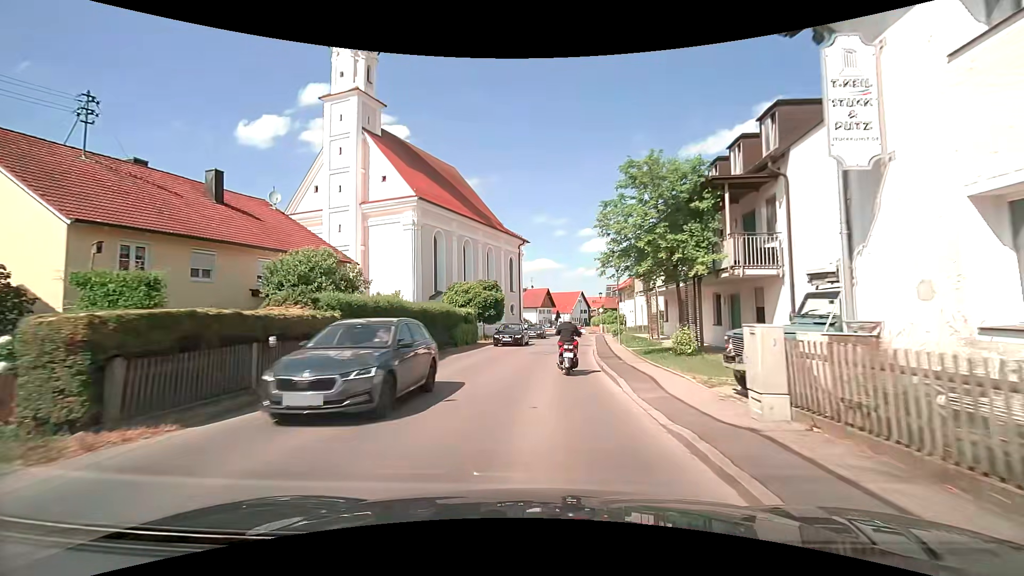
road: secondary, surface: asphalt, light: Day
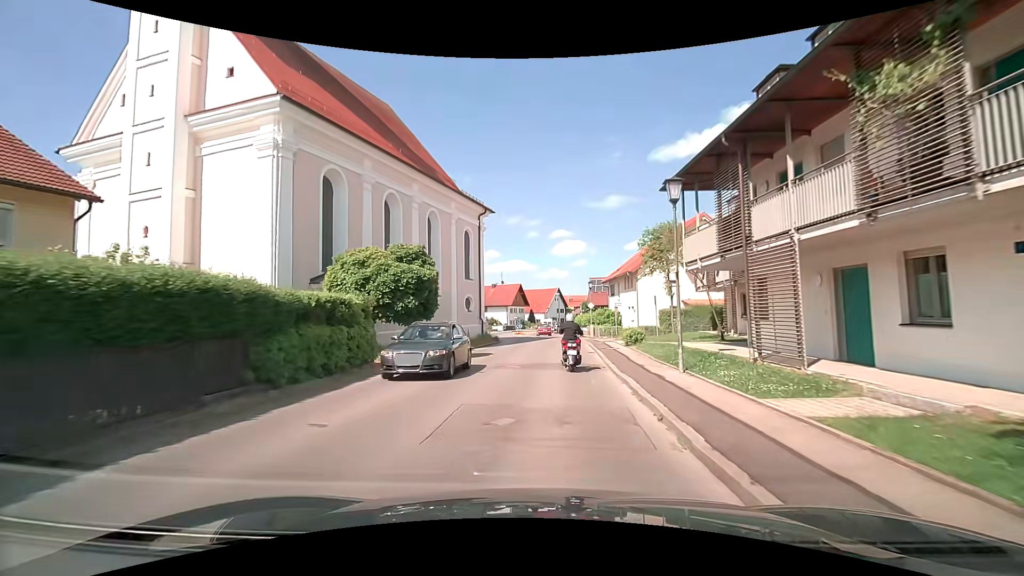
(+0.5, +16.4) m; +3°
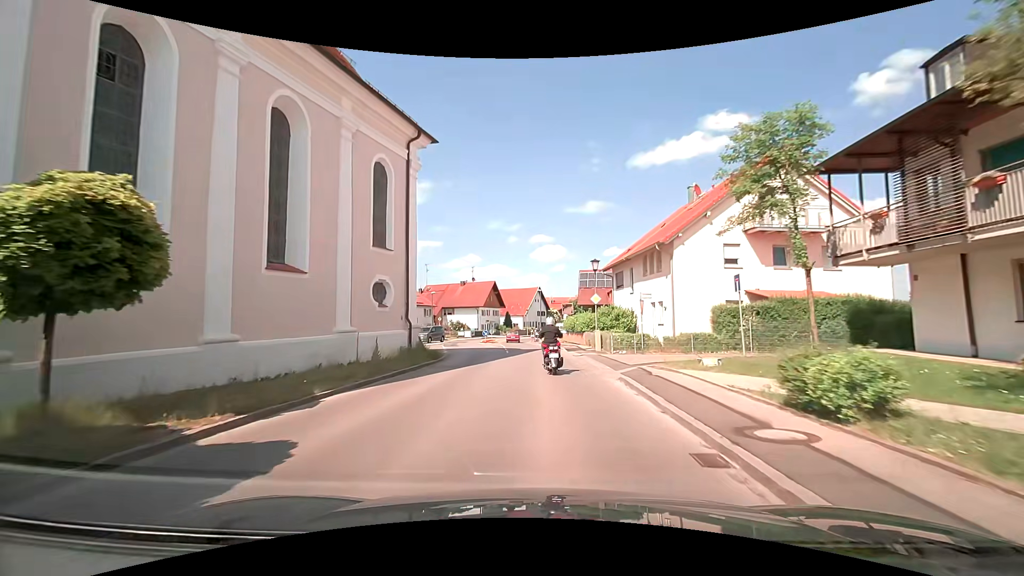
(+0.4, +17.6) m; +2°
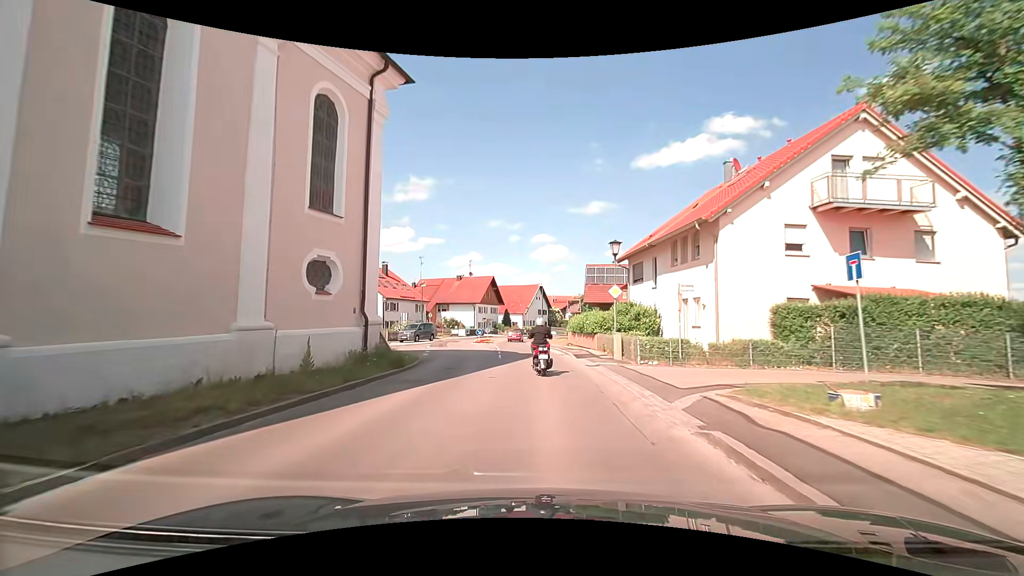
(0.0, +6.2) m; +1°
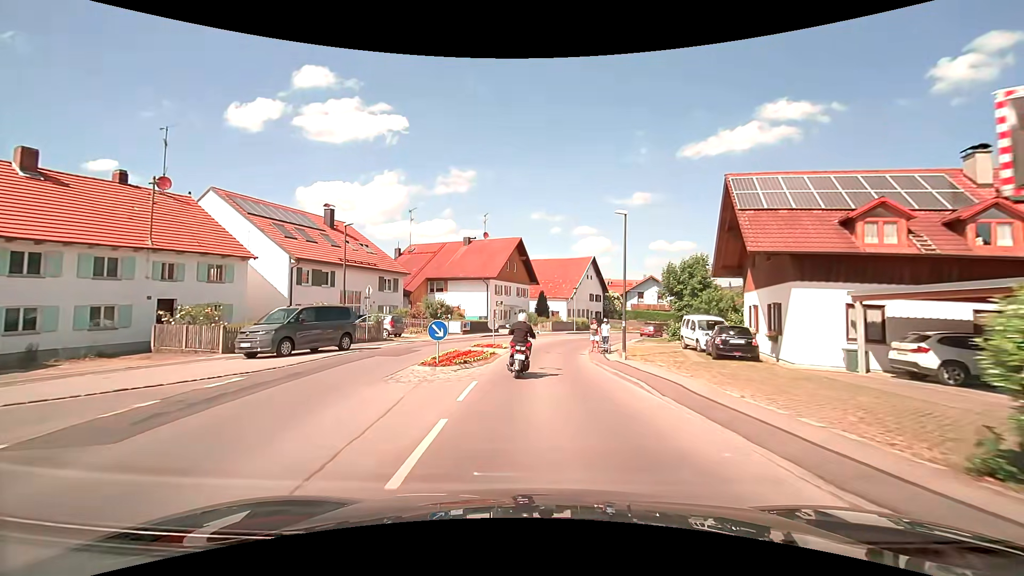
(-1.4, +32.1) m; -4°
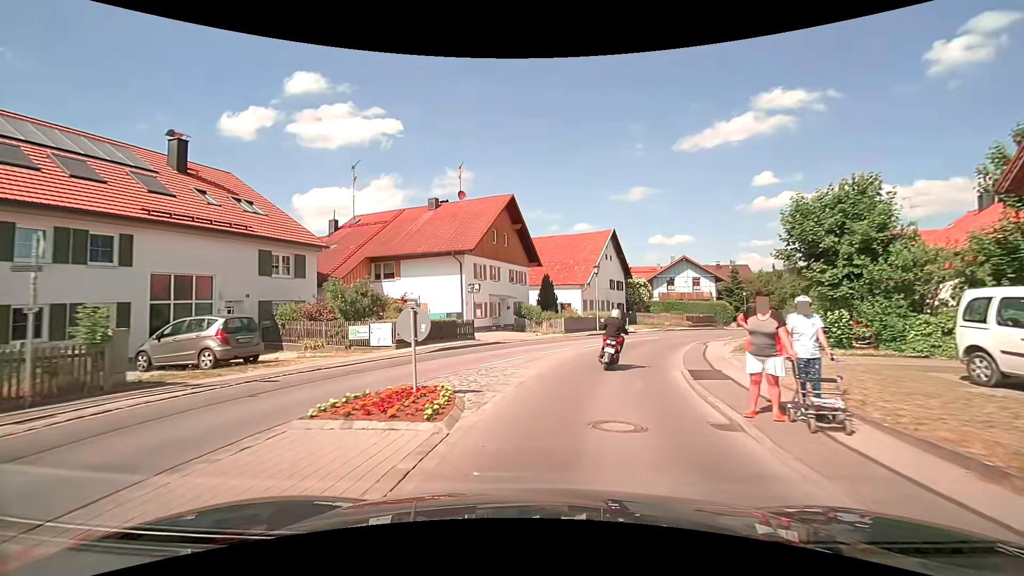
(-0.4, +18.0) m; -1°
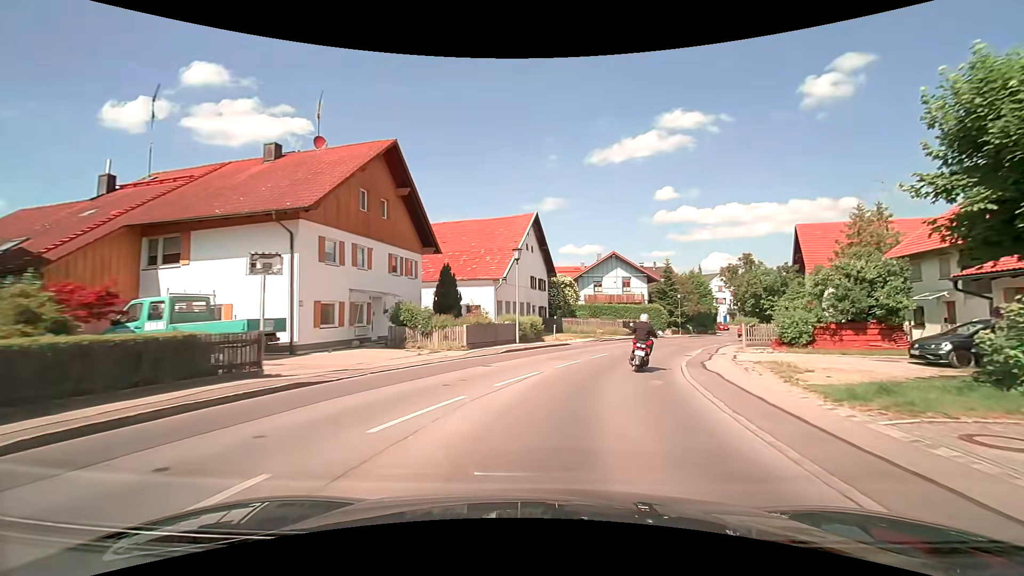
(+0.8, +11.9) m; +9°
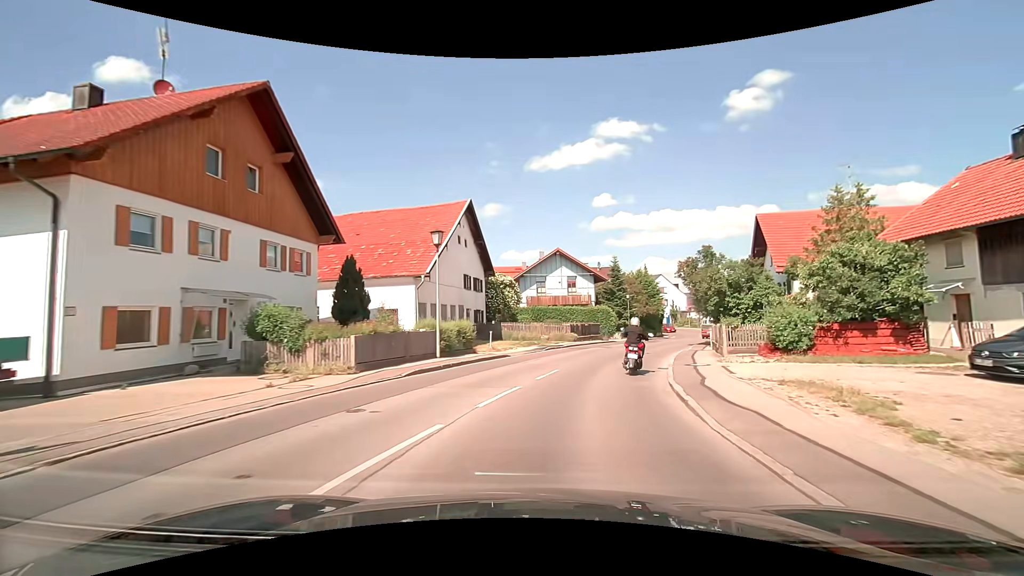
(+0.4, +6.2) m; +6°
(+1, +10) (+3, +20) (+6, +29) (+10, +39) (+14, +48) (+19, +56) (+23, +65) (+26, +75) (+28, +85) (+26, +95) m
